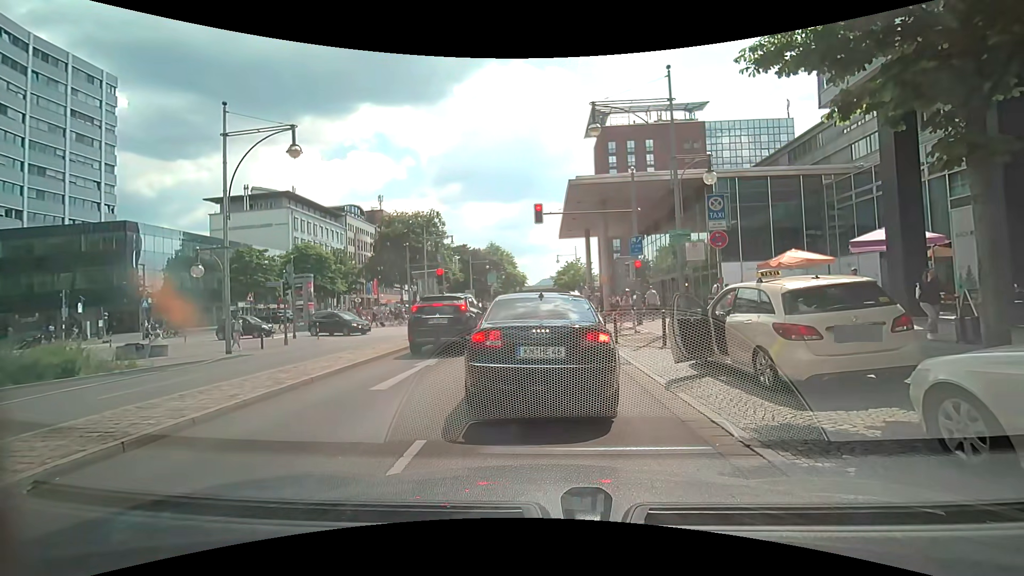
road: primary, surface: asphalt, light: Day
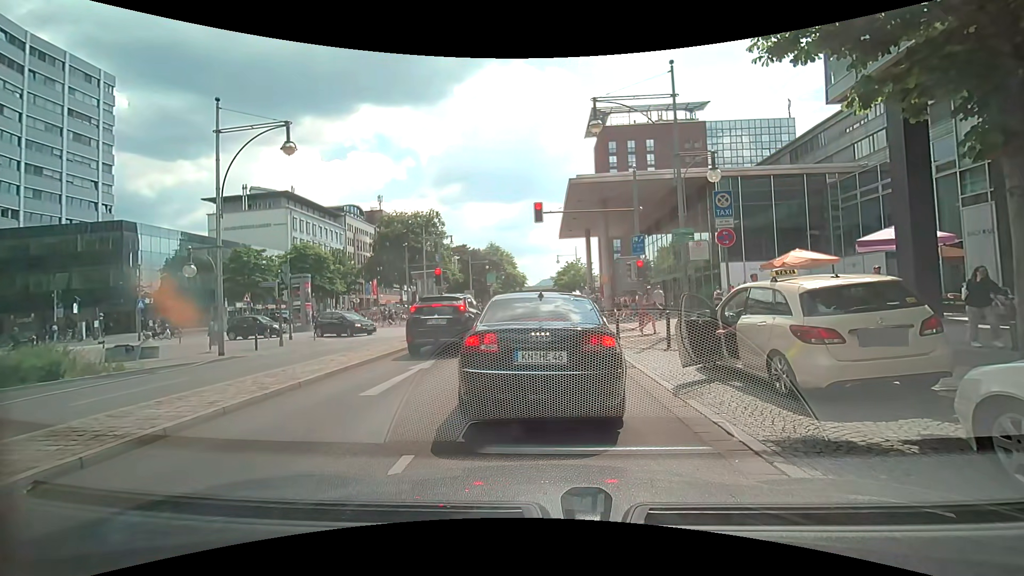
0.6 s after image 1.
(0.0, +0.4) m; 0°
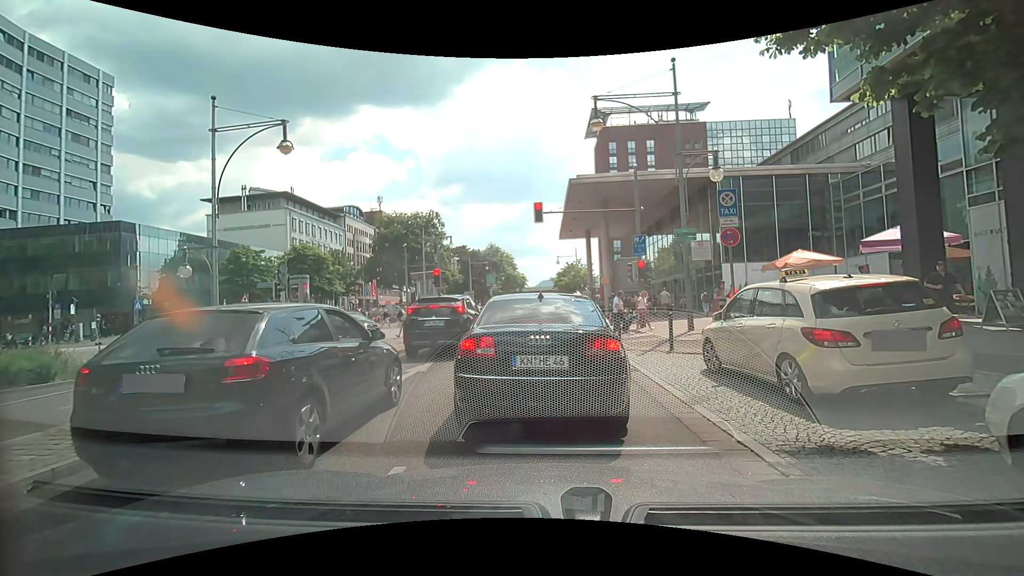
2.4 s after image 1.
(0.0, +0.3) m; 0°
